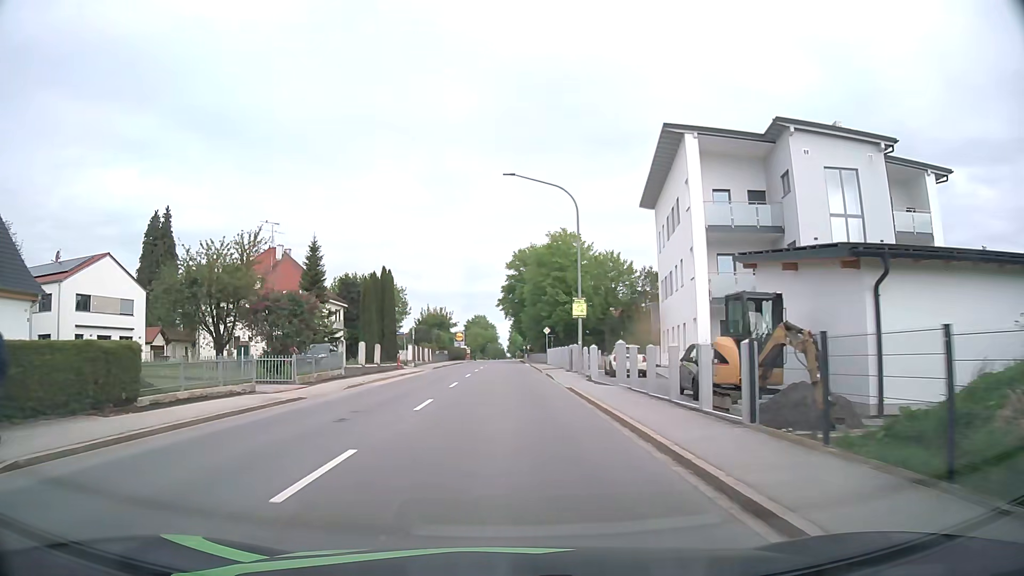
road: primary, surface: asphalt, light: Day
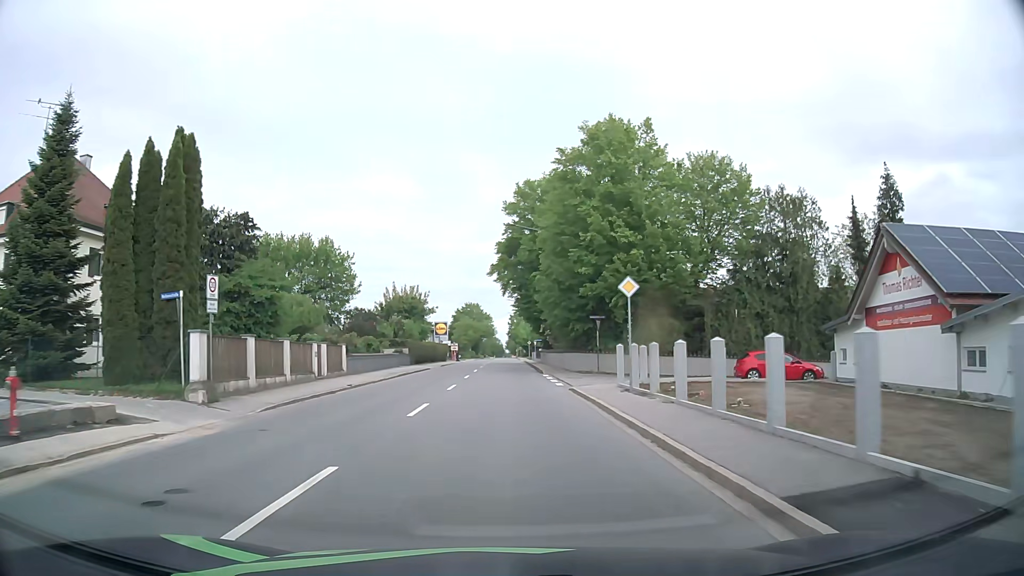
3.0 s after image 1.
(-0.1, +37.4) m; 0°
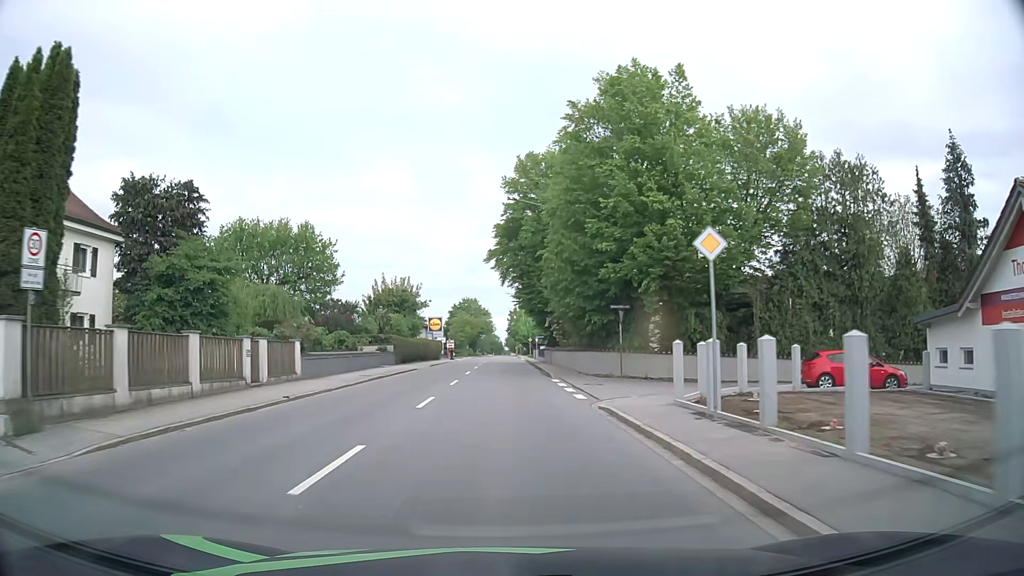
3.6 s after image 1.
(-0.1, +7.5) m; 0°
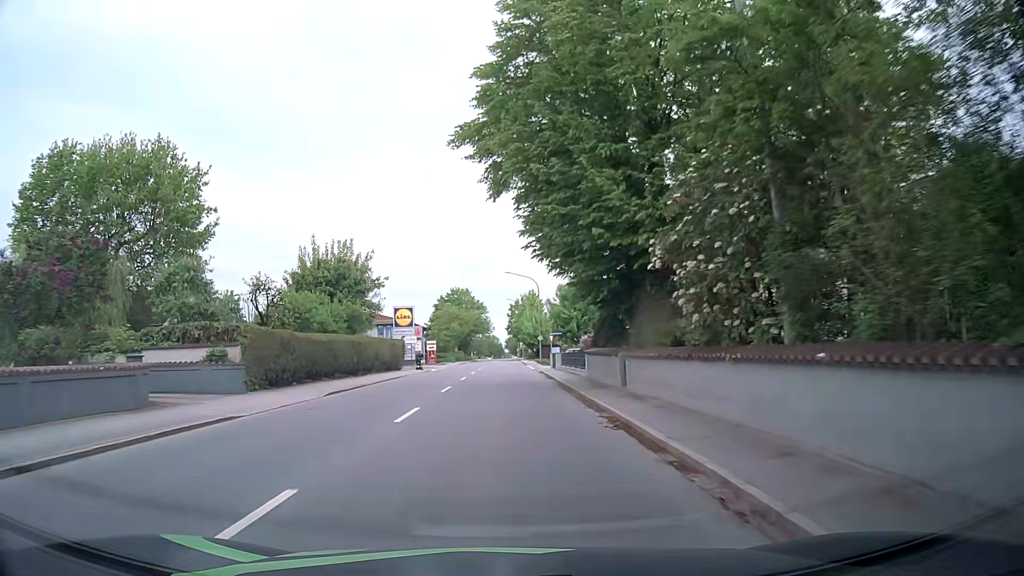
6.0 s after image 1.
(+0.1, +30.0) m; 0°
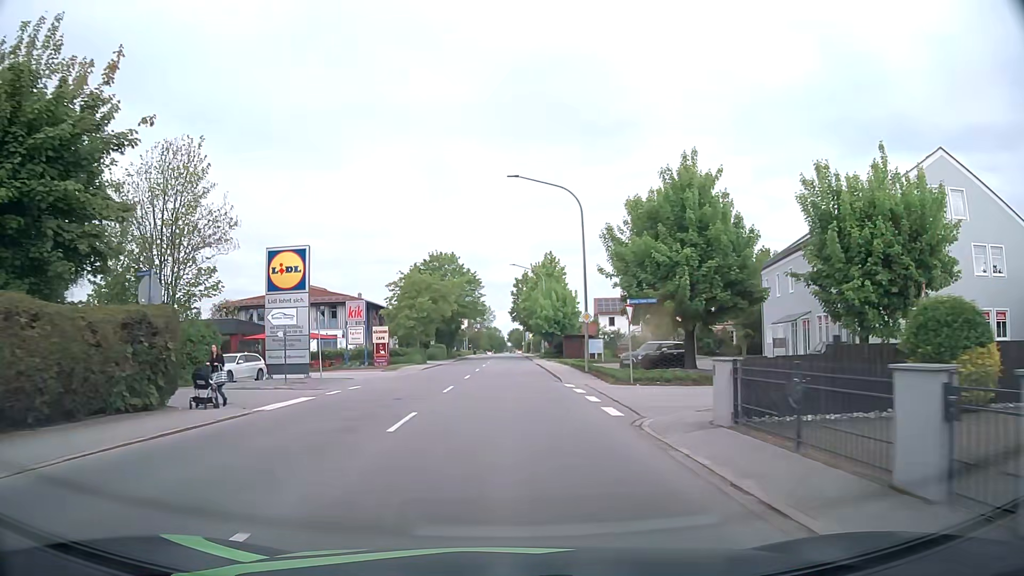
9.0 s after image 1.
(-0.2, +37.8) m; 0°
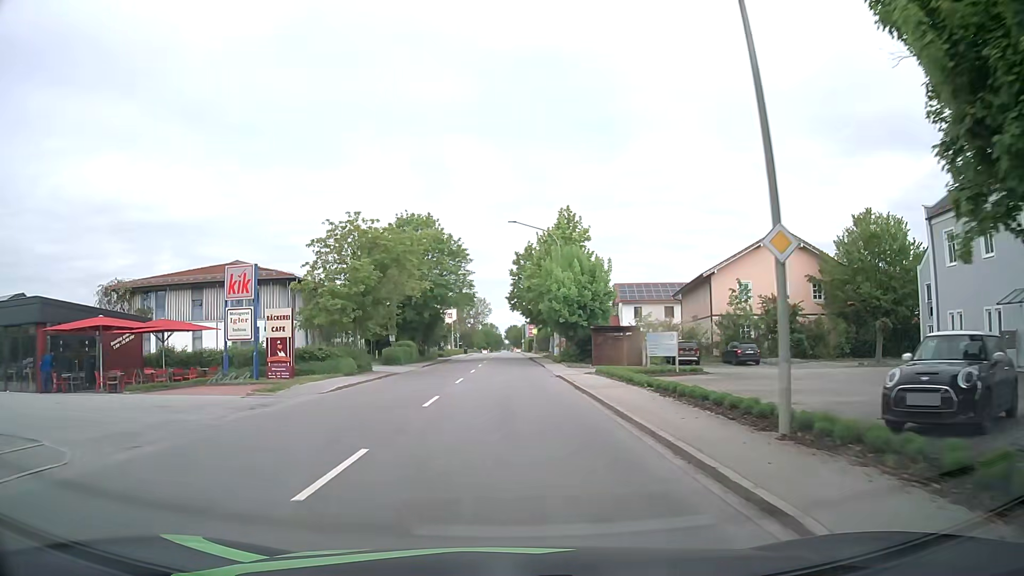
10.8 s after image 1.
(-0.1, +23.0) m; 0°
